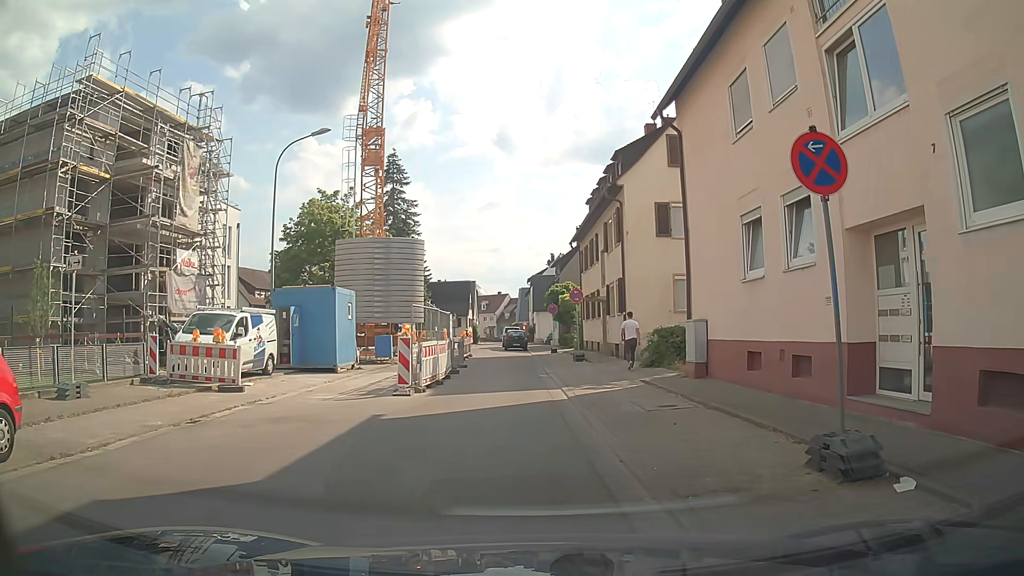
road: residential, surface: asphalt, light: Day
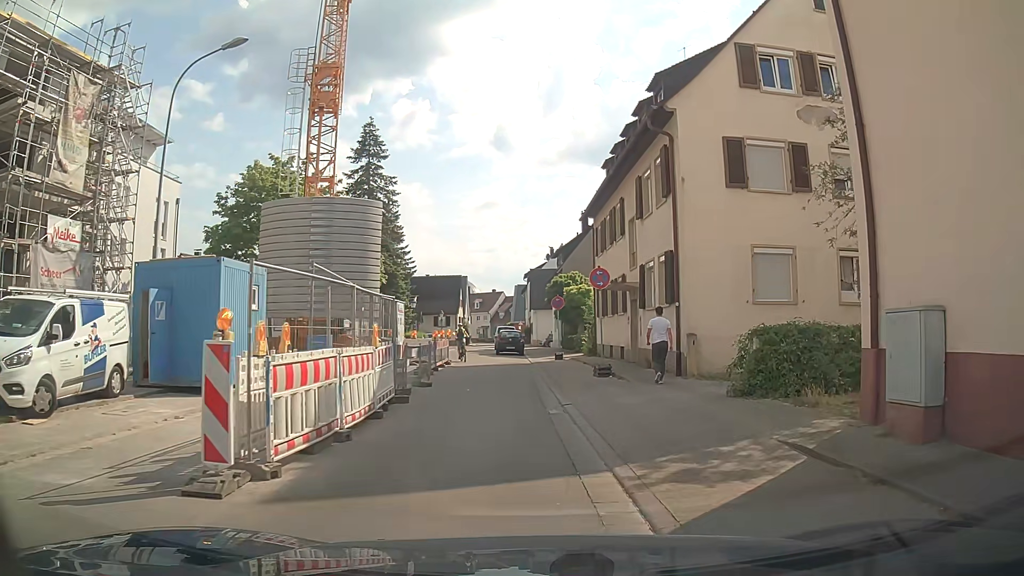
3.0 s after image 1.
(-0.1, +9.7) m; 0°
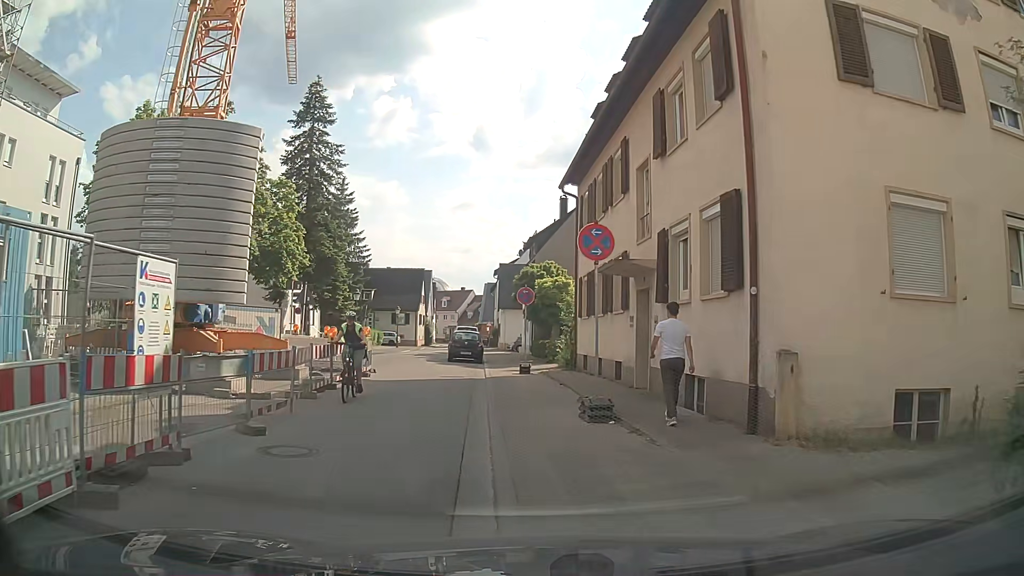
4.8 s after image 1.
(+0.5, +8.6) m; +3°
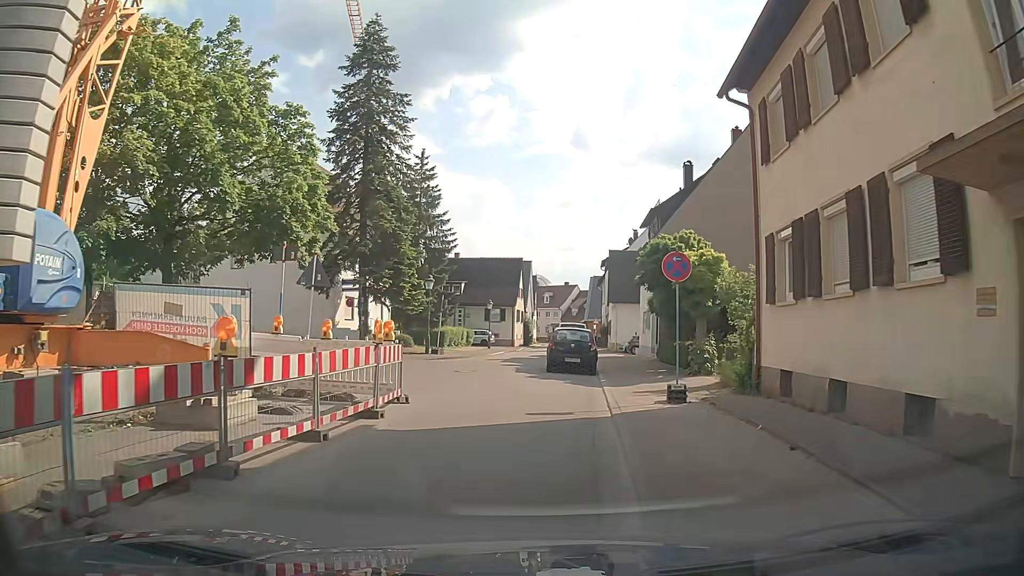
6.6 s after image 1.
(-0.7, +9.9) m; -9°
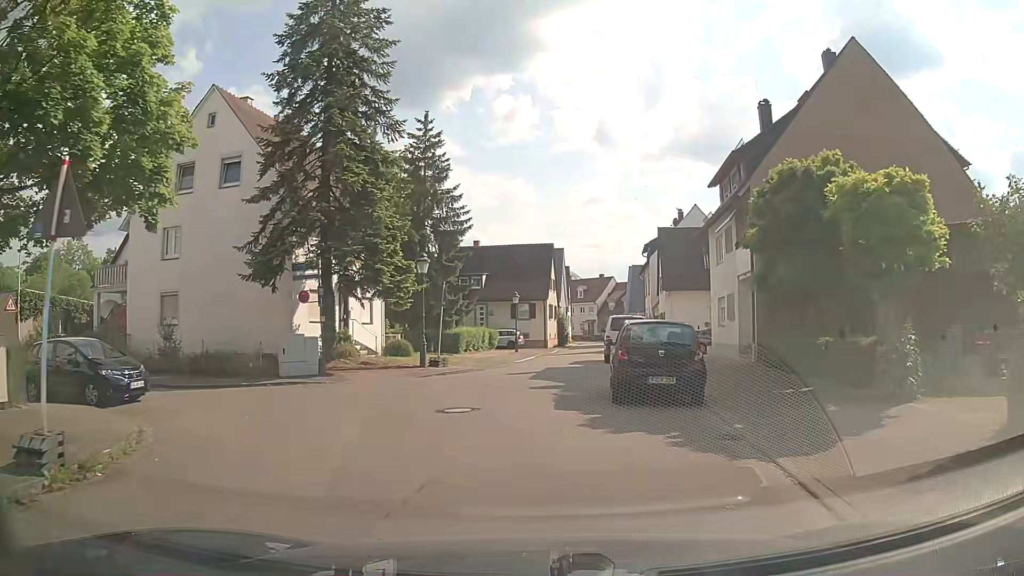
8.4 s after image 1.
(-0.2, +10.6) m; 0°
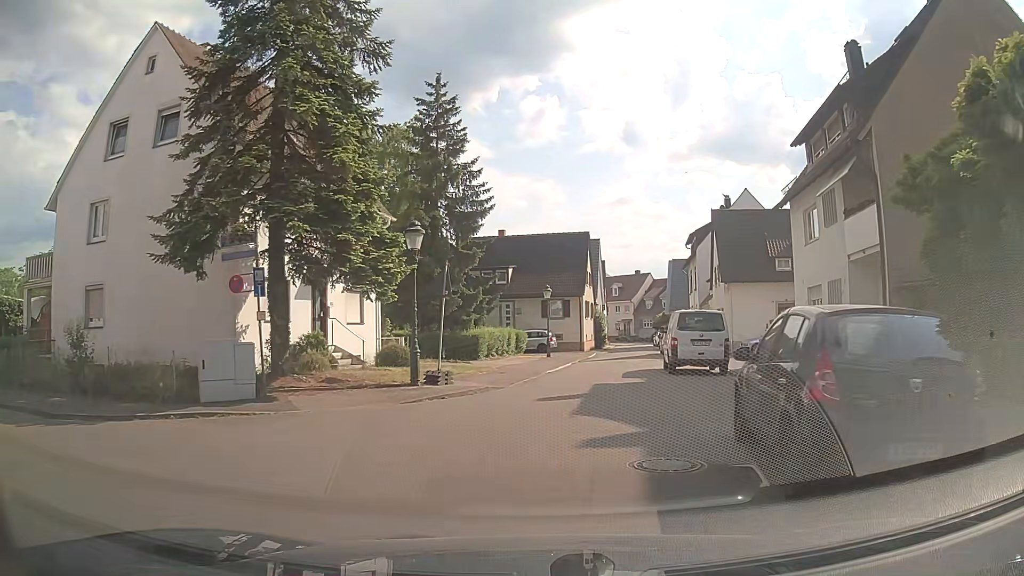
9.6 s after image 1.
(-0.5, +7.4) m; -5°
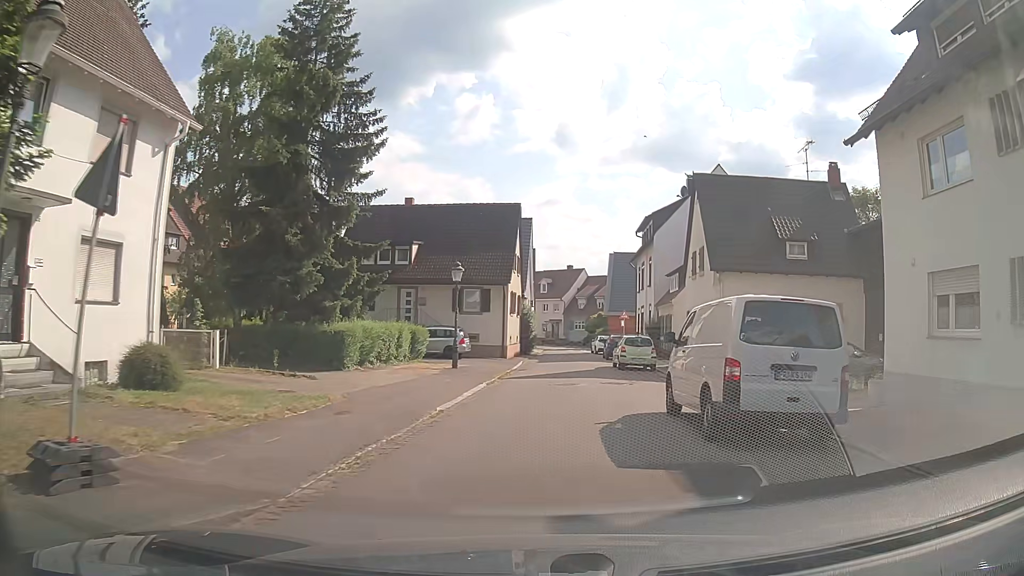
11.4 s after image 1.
(+0.7, +12.1) m; +7°
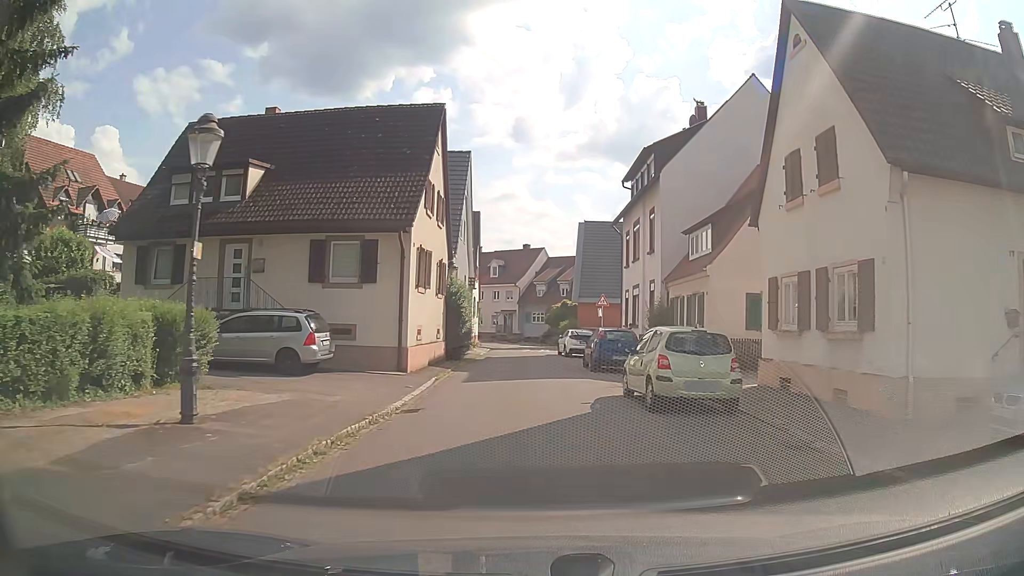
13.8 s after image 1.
(+0.8, +17.3) m; +4°
(0, +10) (0, +20) (-1, +30) (0, +40) (0, +50) (-1, +60) (-5, +69) (-12, +76) (-19, +83) (-26, +91) m
